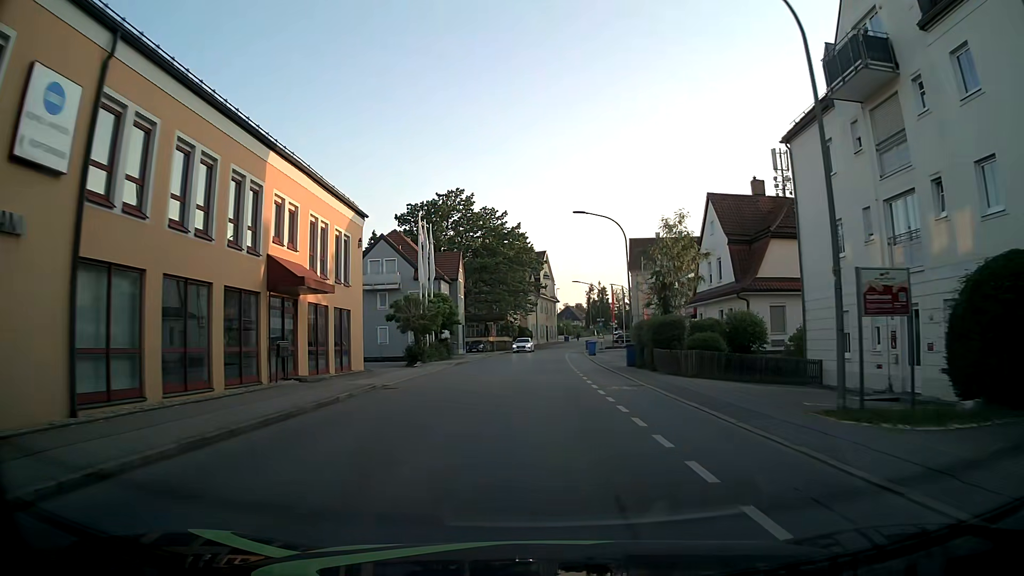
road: tertiary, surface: asphalt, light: Day
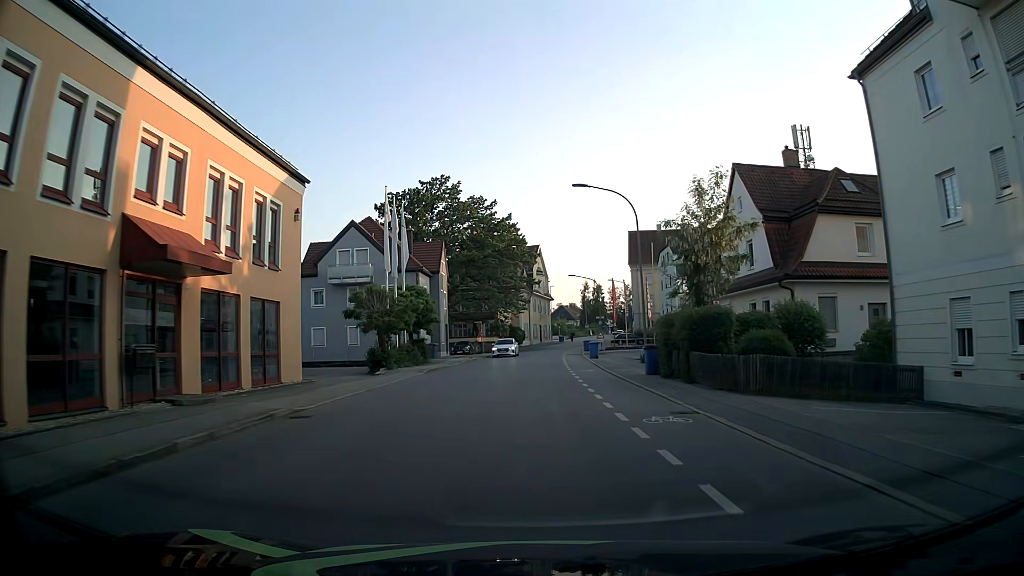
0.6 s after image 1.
(+0.1, +7.3) m; +1°
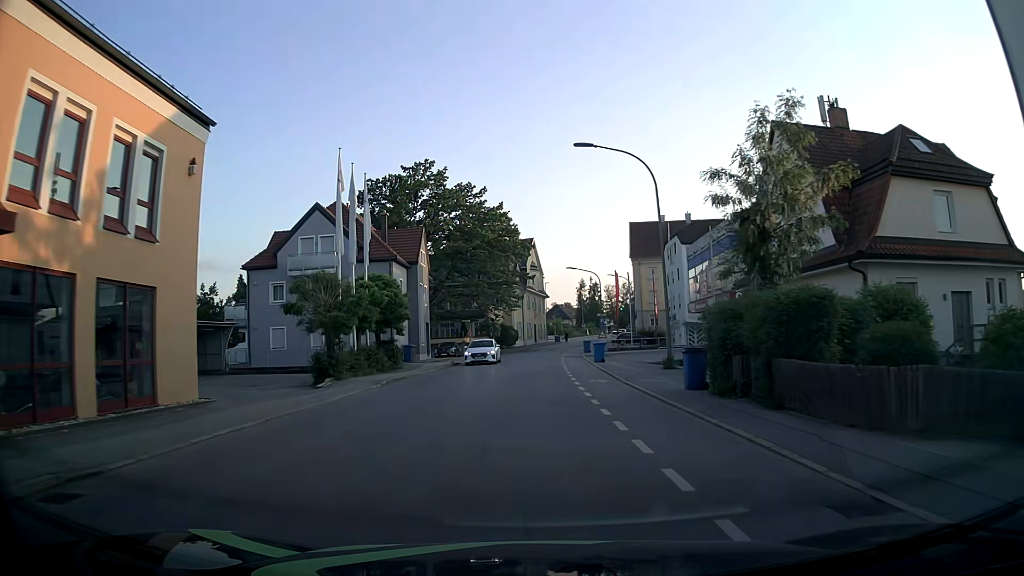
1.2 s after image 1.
(0.0, +7.2) m; -1°
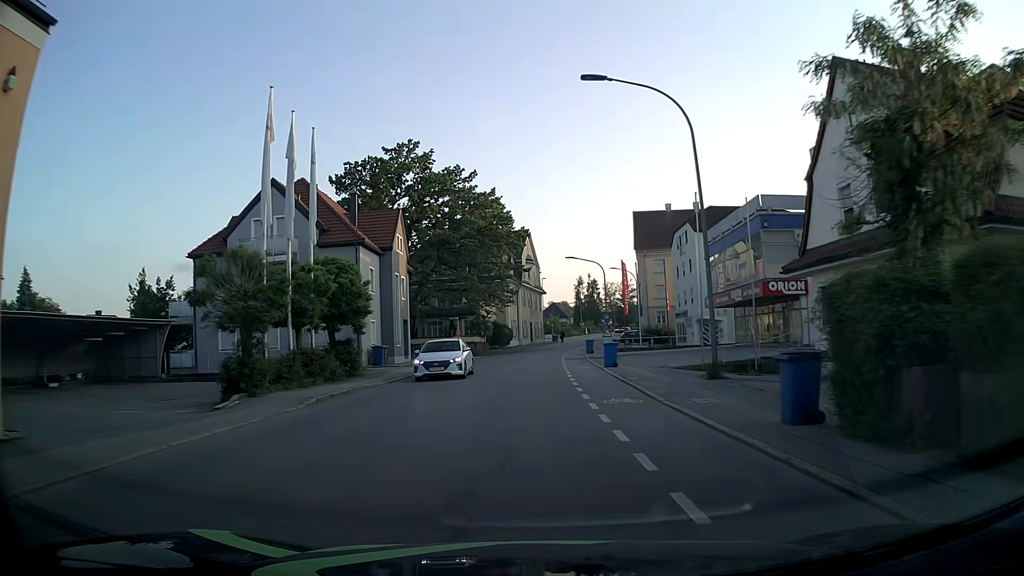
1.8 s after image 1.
(+0.1, +7.1) m; 0°
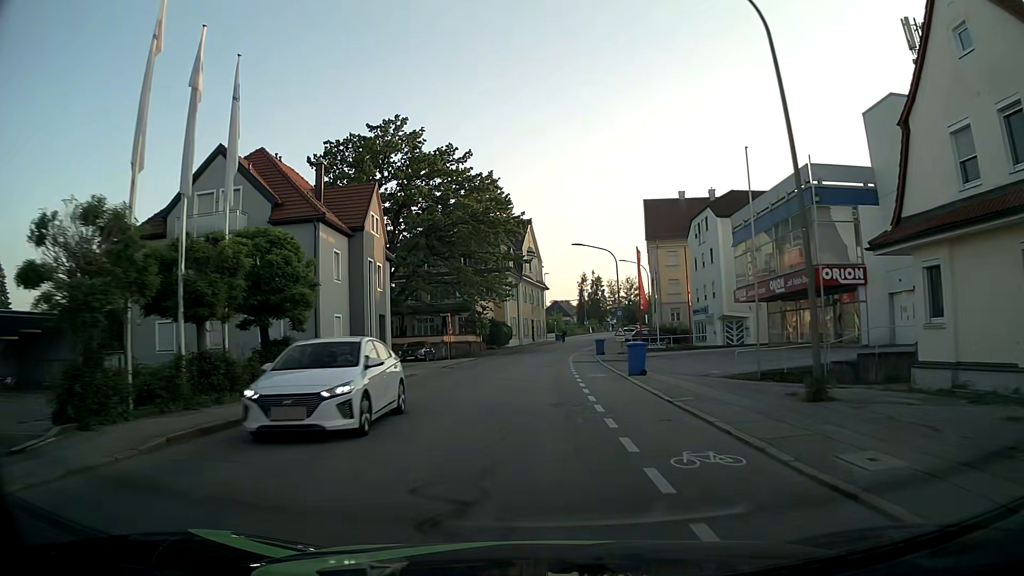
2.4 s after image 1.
(+0.1, +7.0) m; +1°
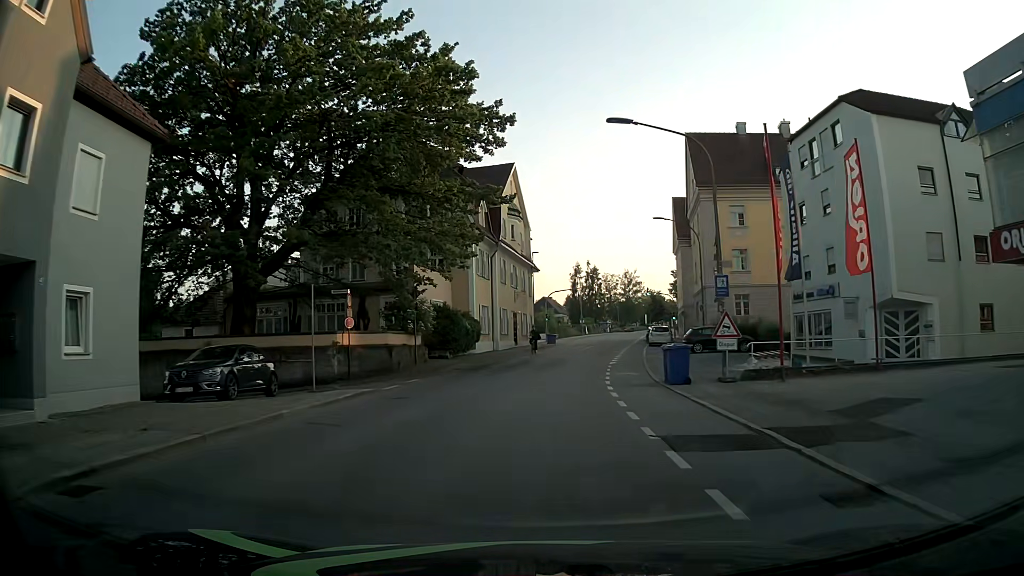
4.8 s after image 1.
(0.0, +27.2) m; +1°
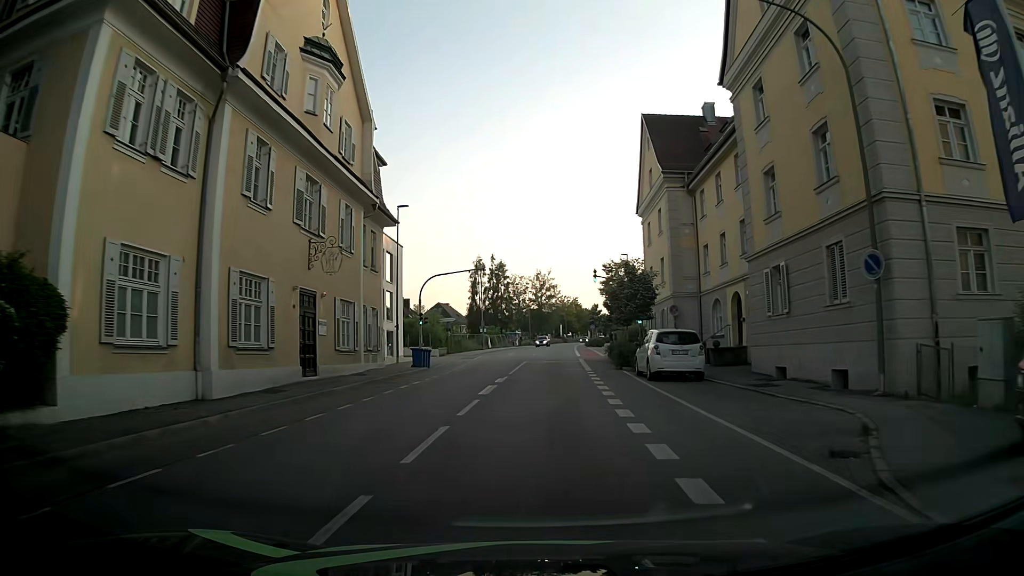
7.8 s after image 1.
(+2.3, +32.7) m; +9°
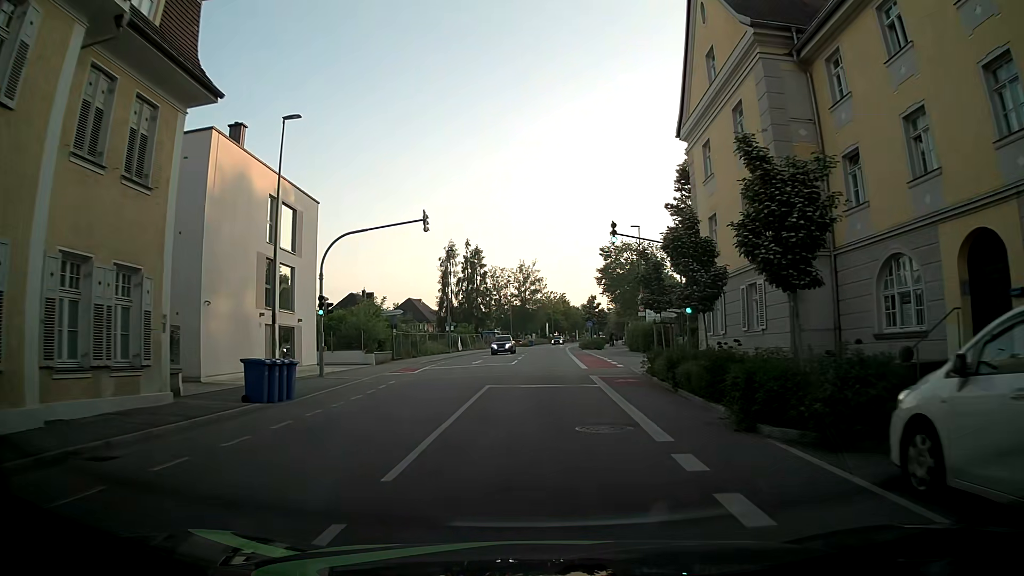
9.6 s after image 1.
(-0.1, +18.9) m; +2°
(0, +10) (0, +20) (0, +30) (0, +40) (0, +50) (0, +60) (0, +70) (+1, +80) (+1, +90) (+3, +100) m
